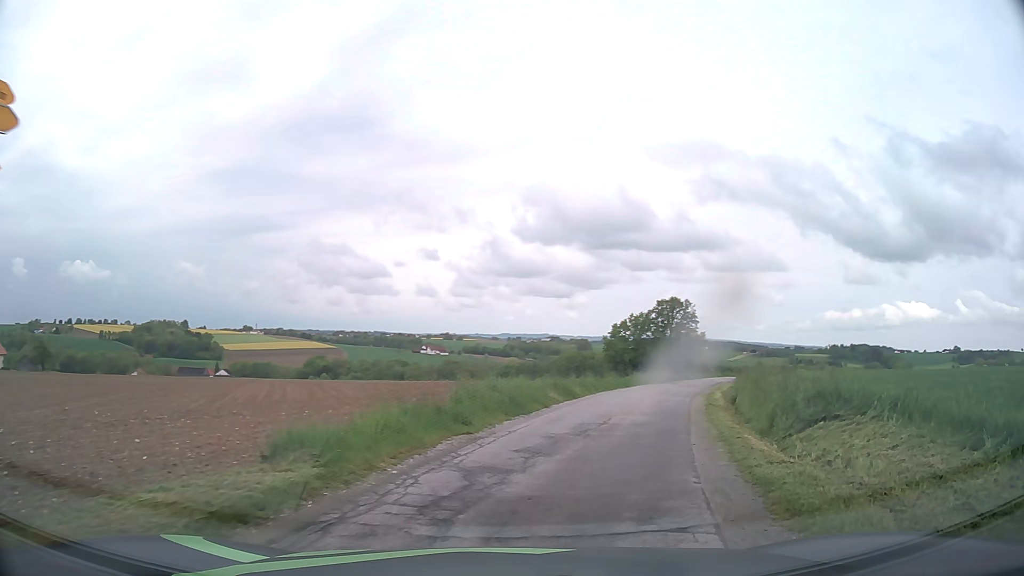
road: unclassified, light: Day
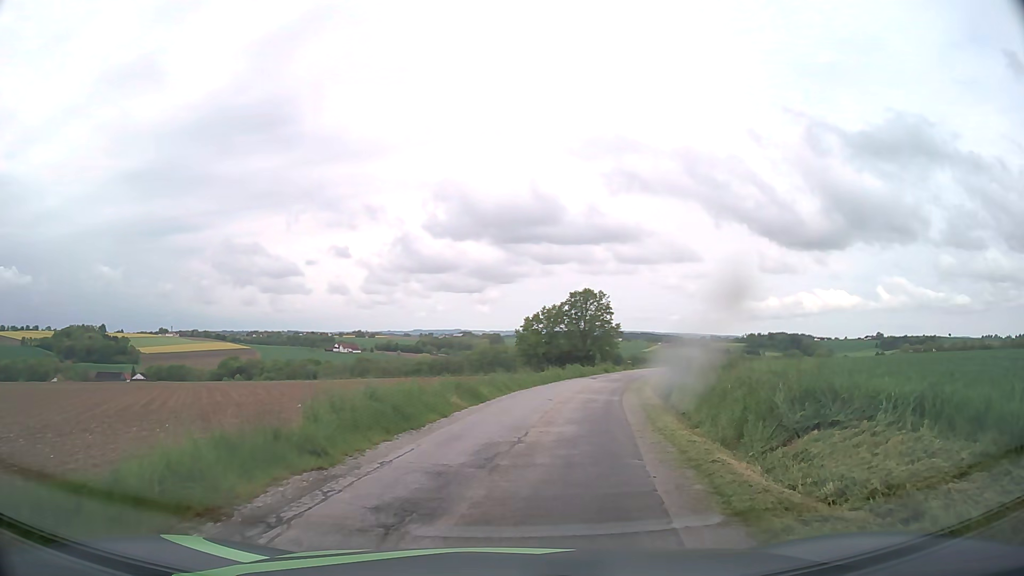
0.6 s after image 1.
(+0.3, +3.7) m; +6°
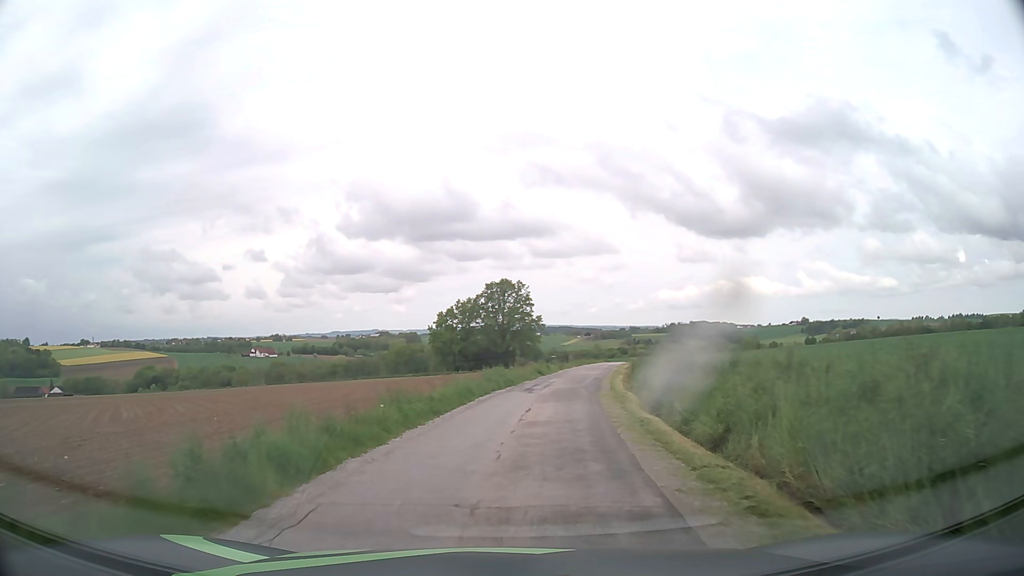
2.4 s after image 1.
(+1.3, +15.3) m; +7°
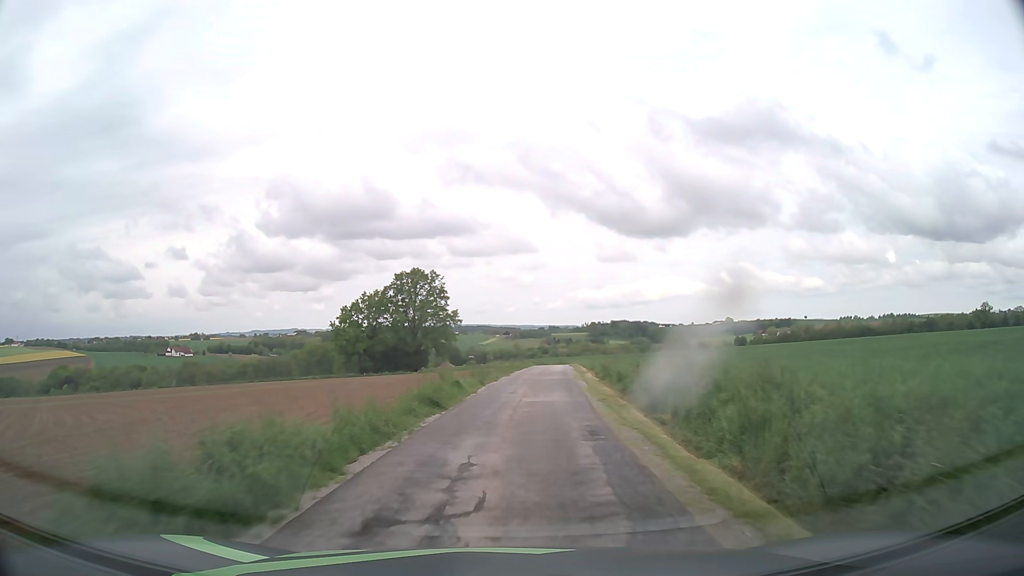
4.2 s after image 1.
(+1.3, +21.6) m; +6°
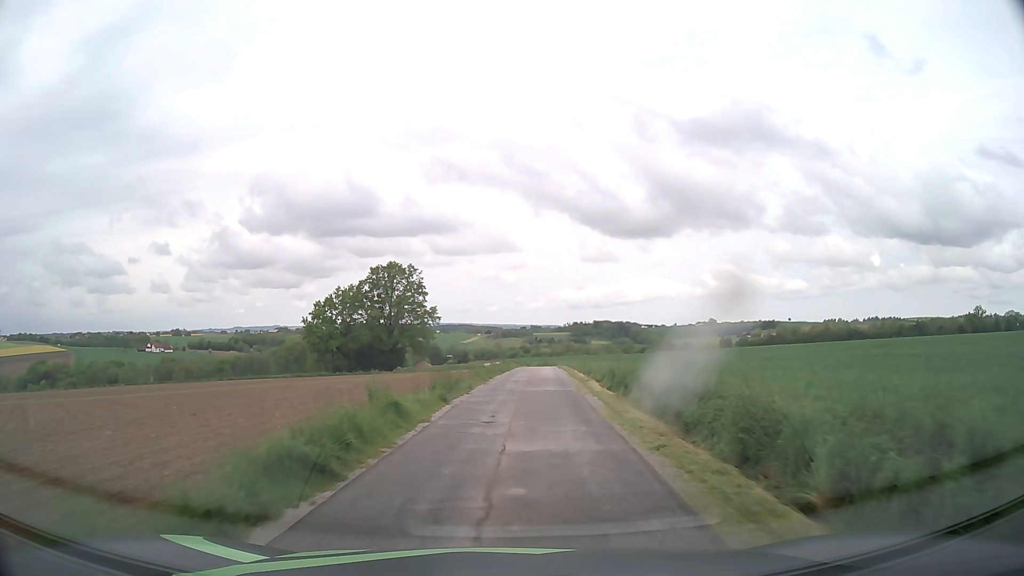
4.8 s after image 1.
(+0.1, +8.5) m; +2°
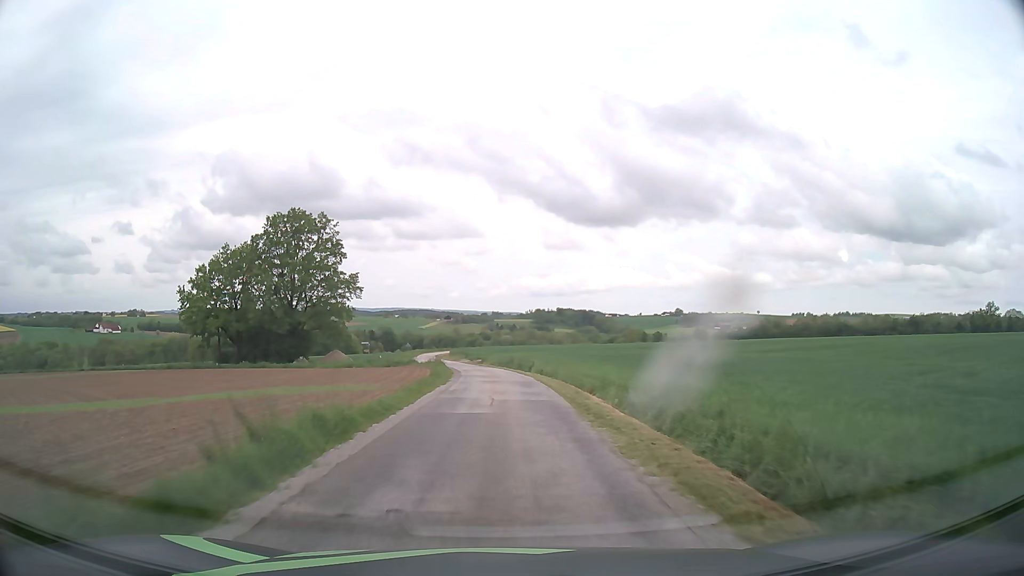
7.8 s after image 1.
(+1.9, +43.5) m; +3°
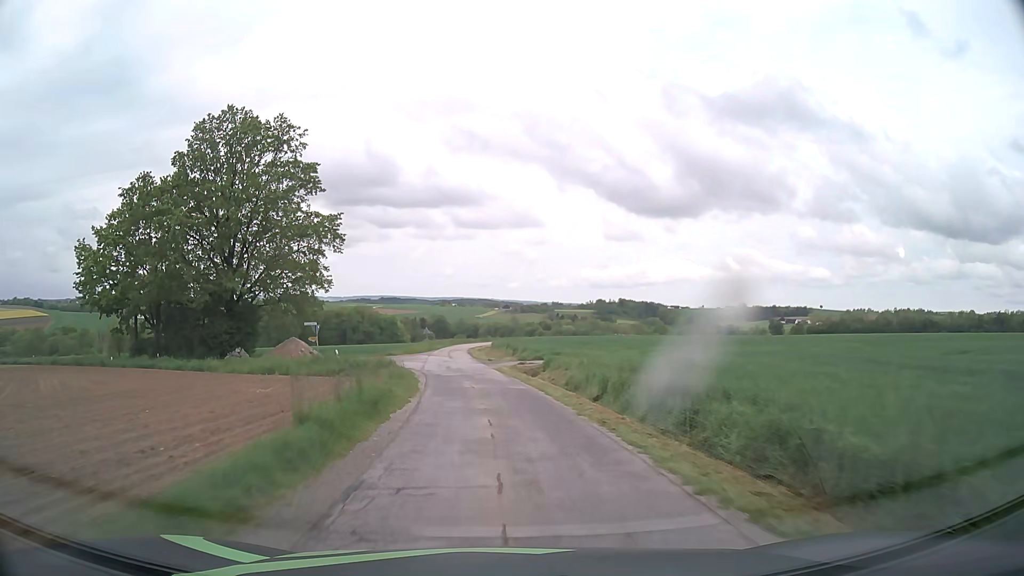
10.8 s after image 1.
(-1.6, +43.2) m; -5°
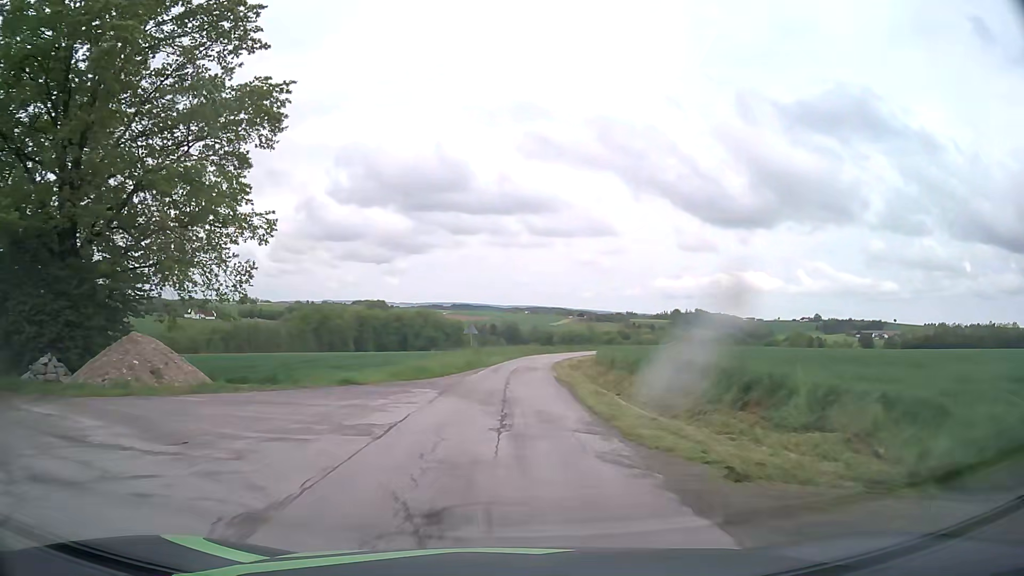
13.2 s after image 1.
(-2.6, +37.1) m; -6°
(0, +10) (0, +20) (+1, +30) (+1, +40) (+3, +50) (+4, +60) (+7, +69) (+10, +79) (+13, +88) (+18, +97) m
